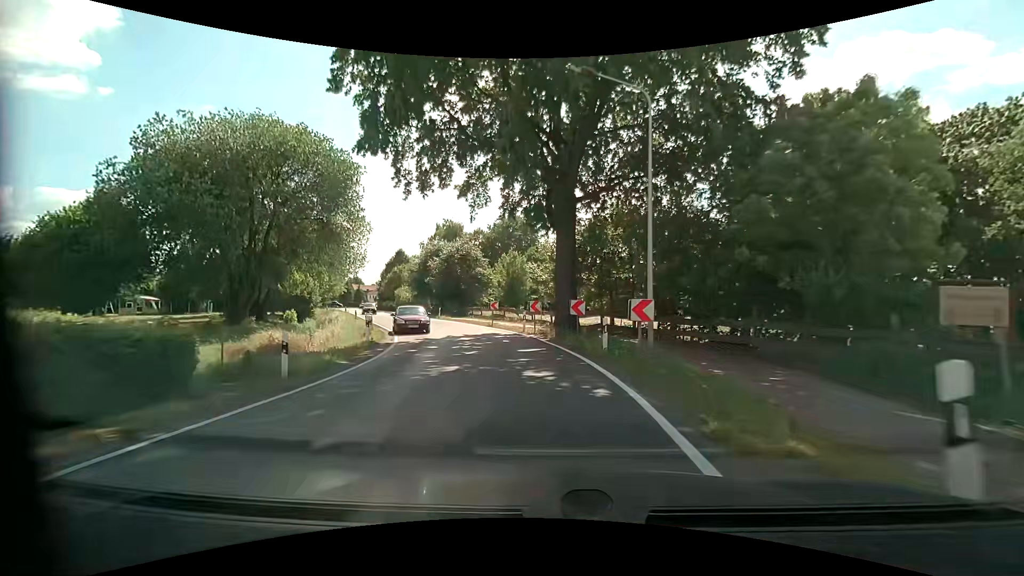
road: tertiary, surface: asphalt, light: Day
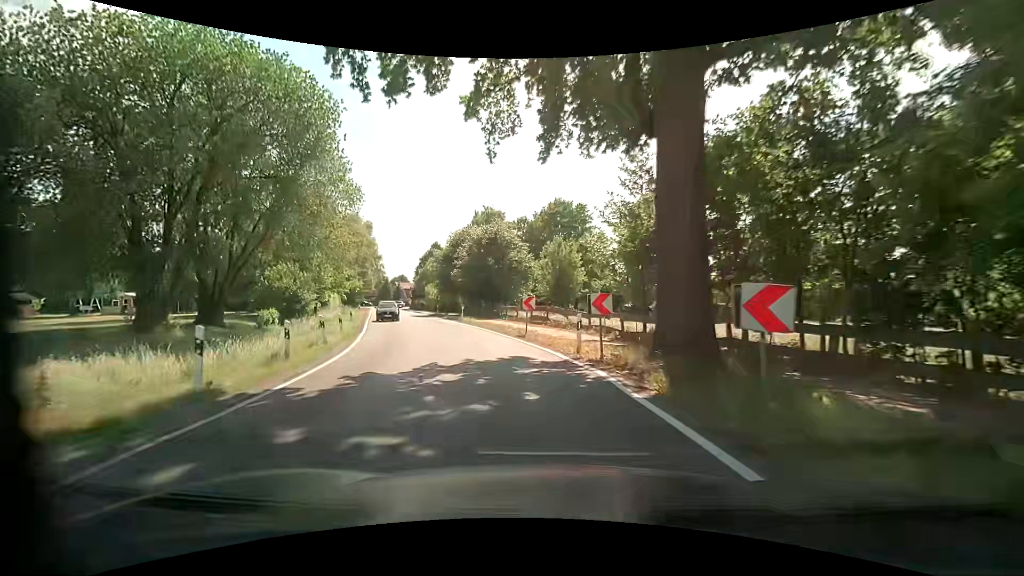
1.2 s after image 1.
(-0.5, +12.1) m; -5°
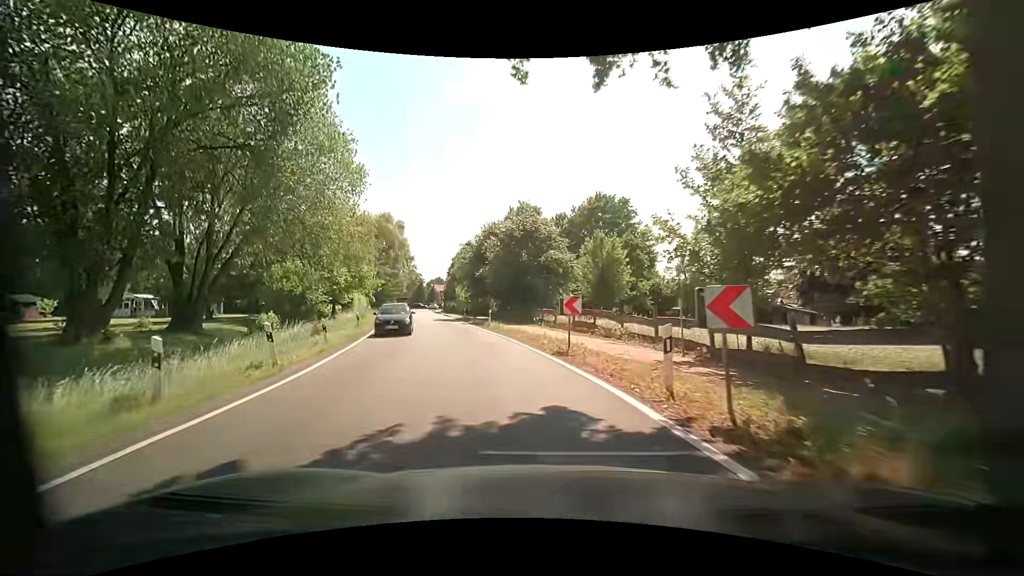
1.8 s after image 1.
(-0.2, +5.9) m; -4°
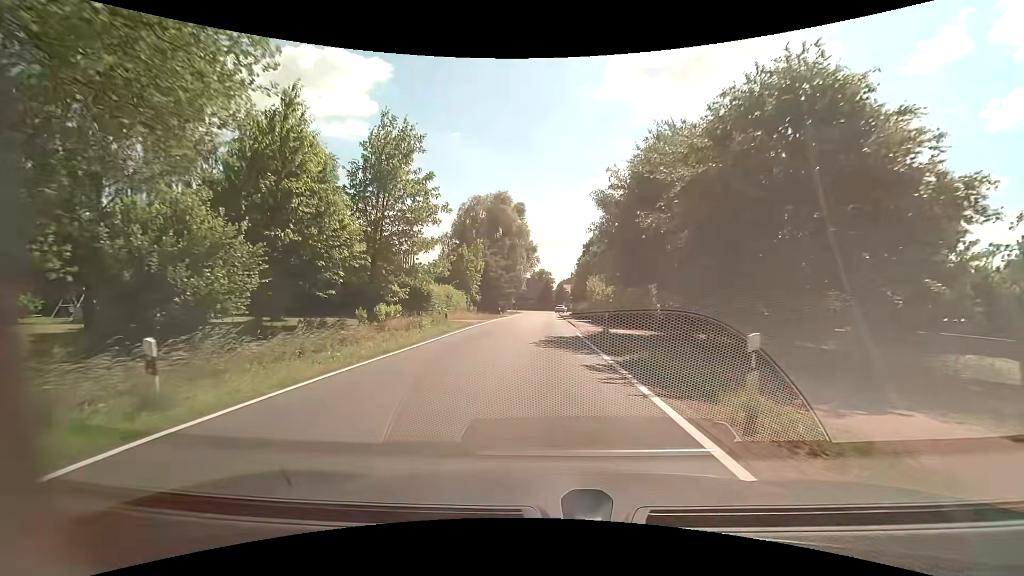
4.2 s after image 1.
(-3.7, +23.4) m; -16°
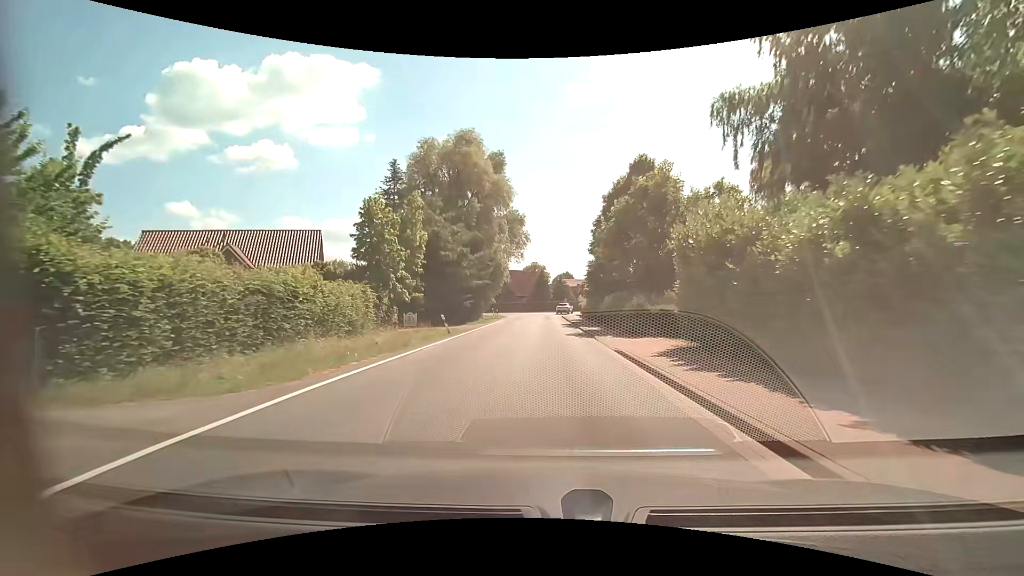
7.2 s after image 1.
(-0.2, +30.6) m; +1°
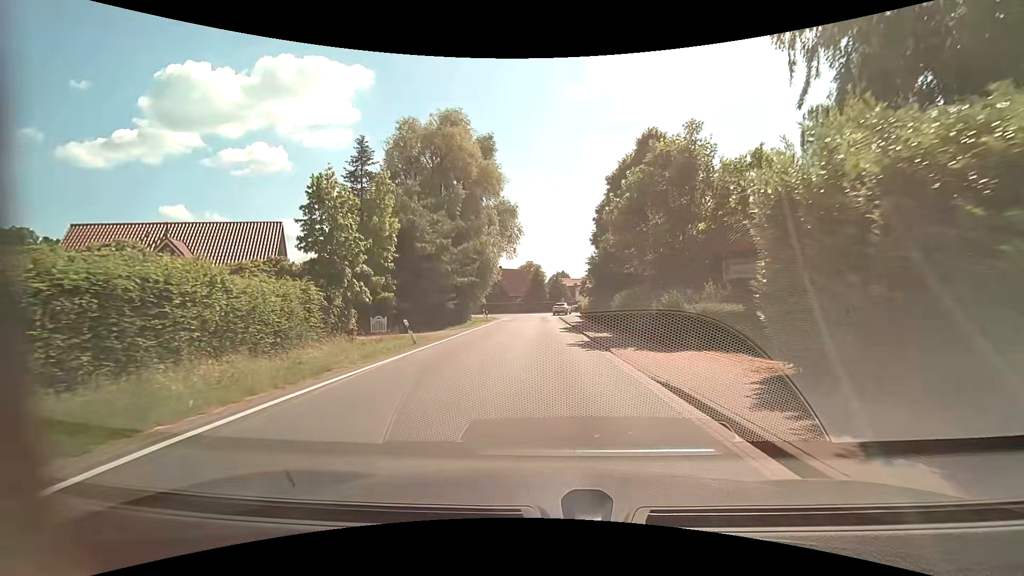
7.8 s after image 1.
(0.0, +6.1) m; 0°
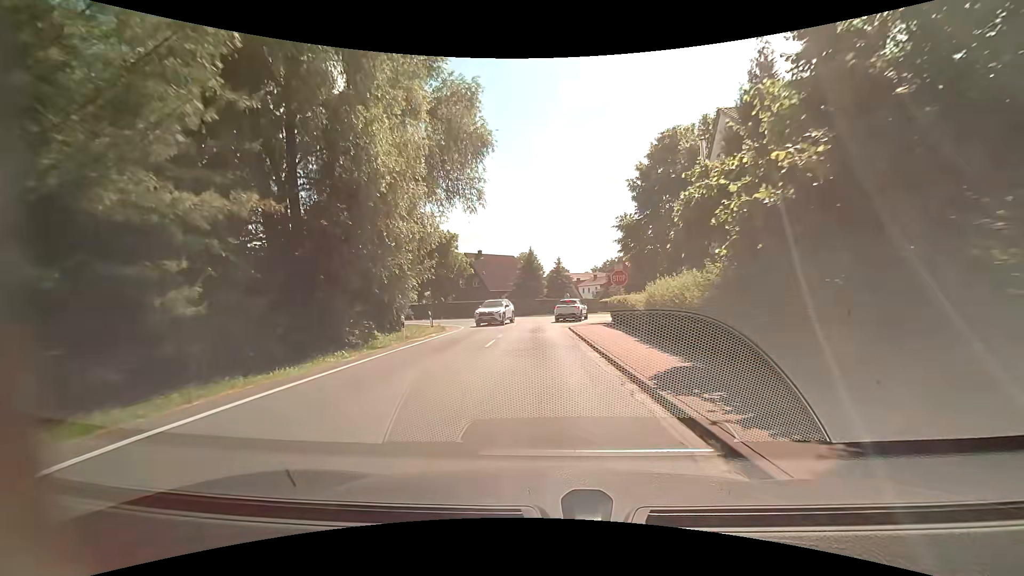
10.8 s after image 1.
(+0.2, +28.7) m; 0°
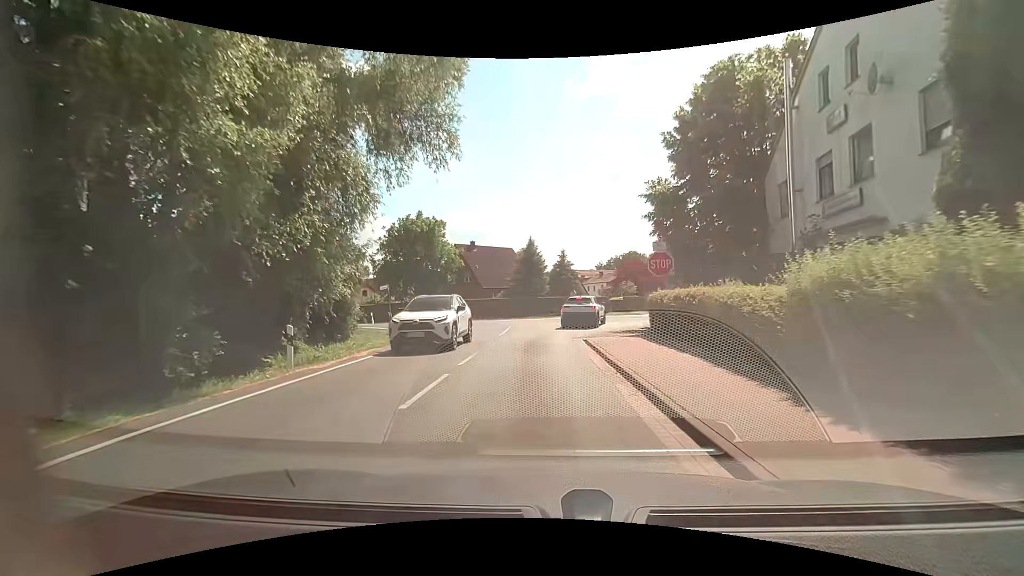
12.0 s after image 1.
(+0.1, +9.4) m; 0°
(0, +10) (0, +20) (0, +30) (-6, +38) (-15, +40) (-25, +43) (-33, +49) (-41, +55) (-48, +62) (-54, +70) m
